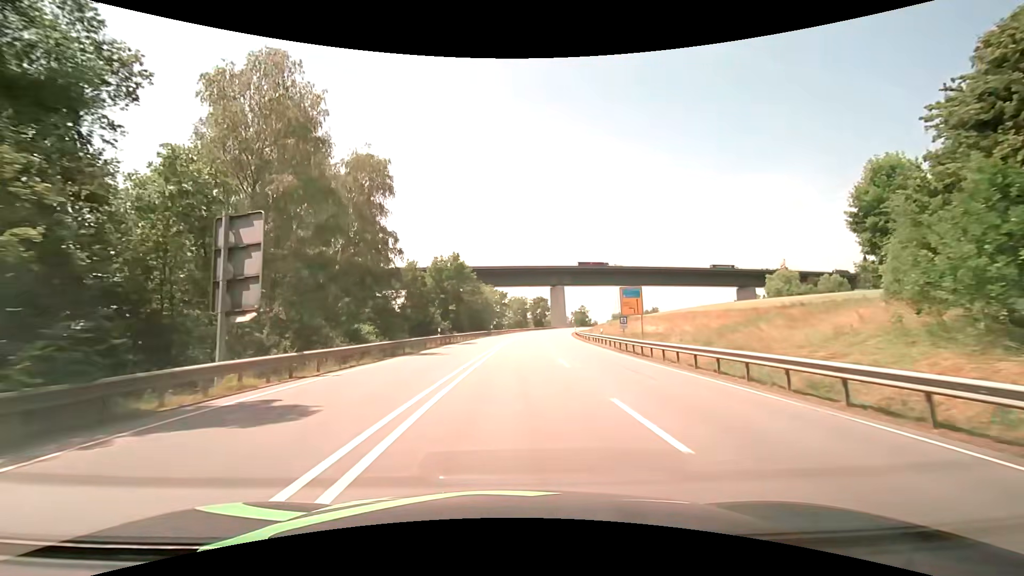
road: primary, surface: asphalt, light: Day
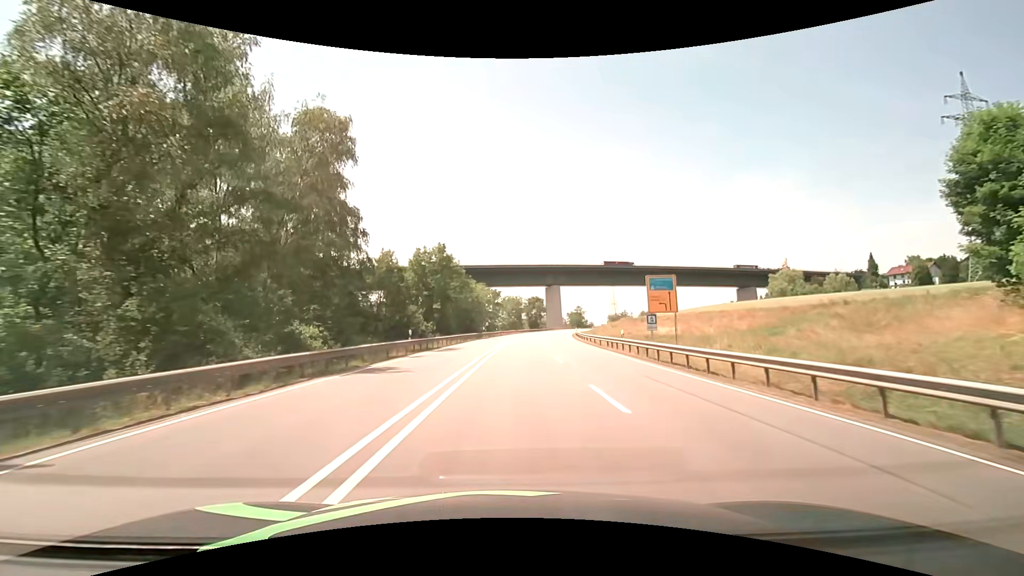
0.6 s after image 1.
(0.0, +9.3) m; 0°
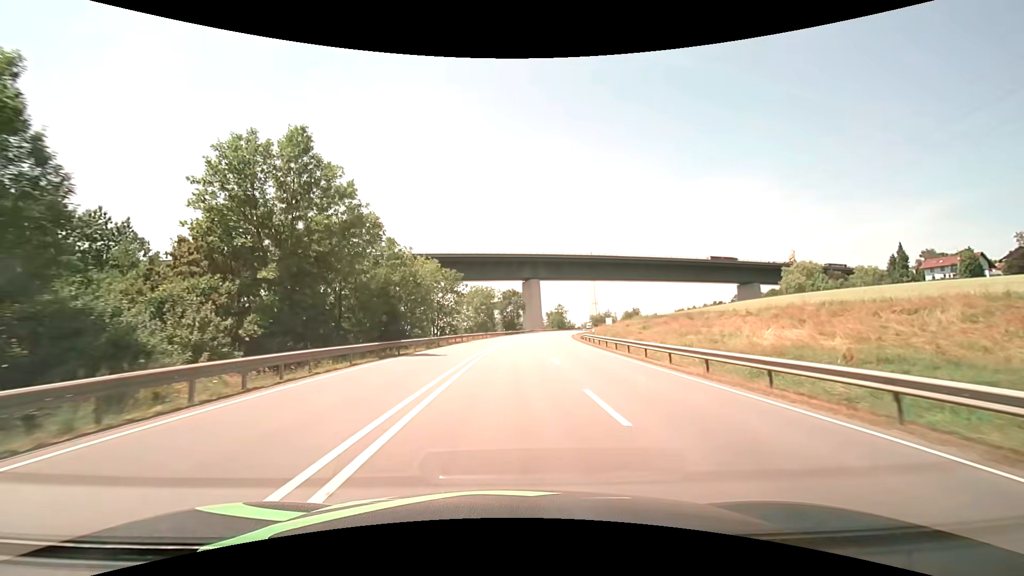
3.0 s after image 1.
(+1.1, +37.3) m; +3°
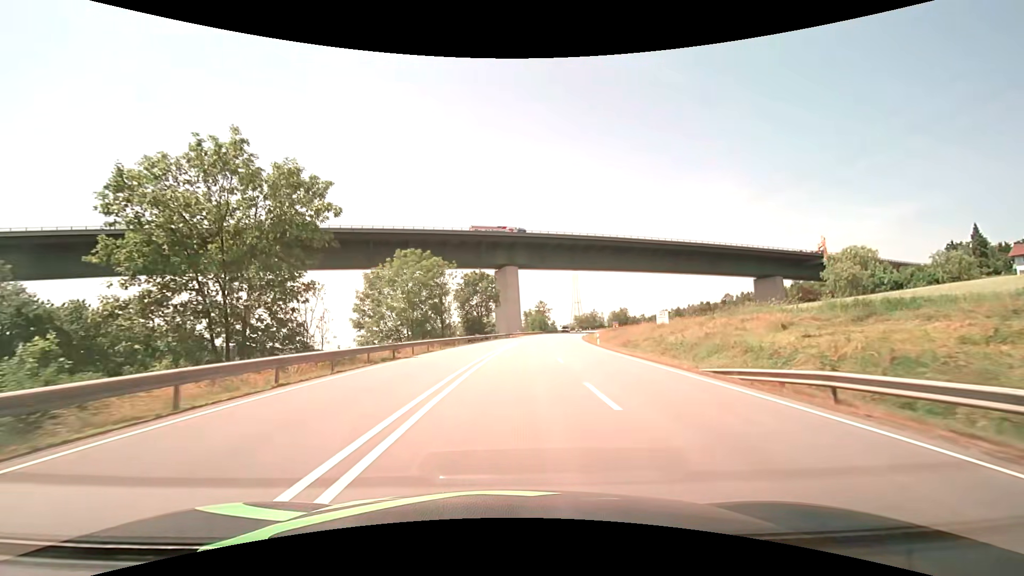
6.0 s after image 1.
(+1.3, +46.6) m; +3°
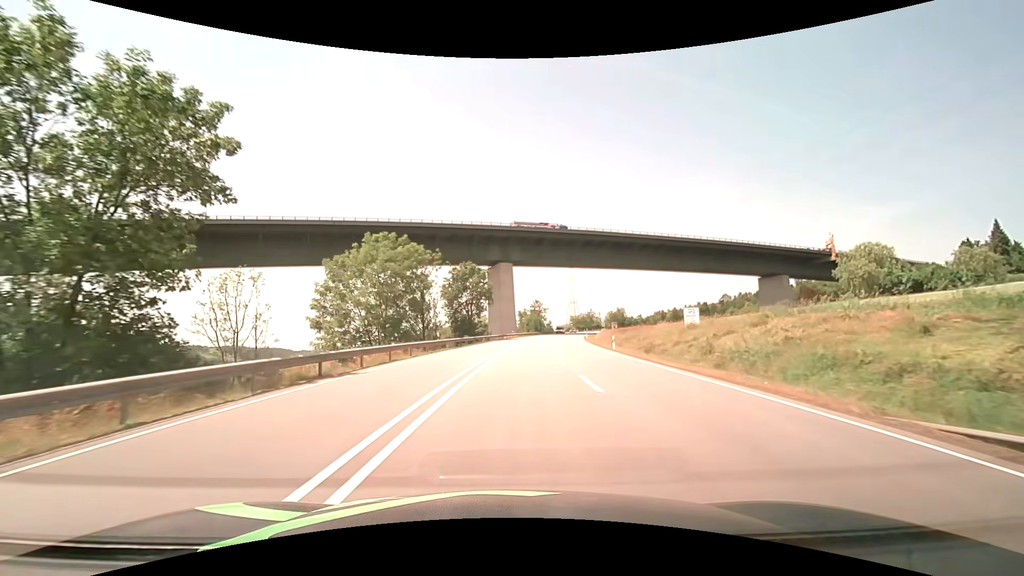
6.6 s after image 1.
(+0.1, +9.4) m; +1°
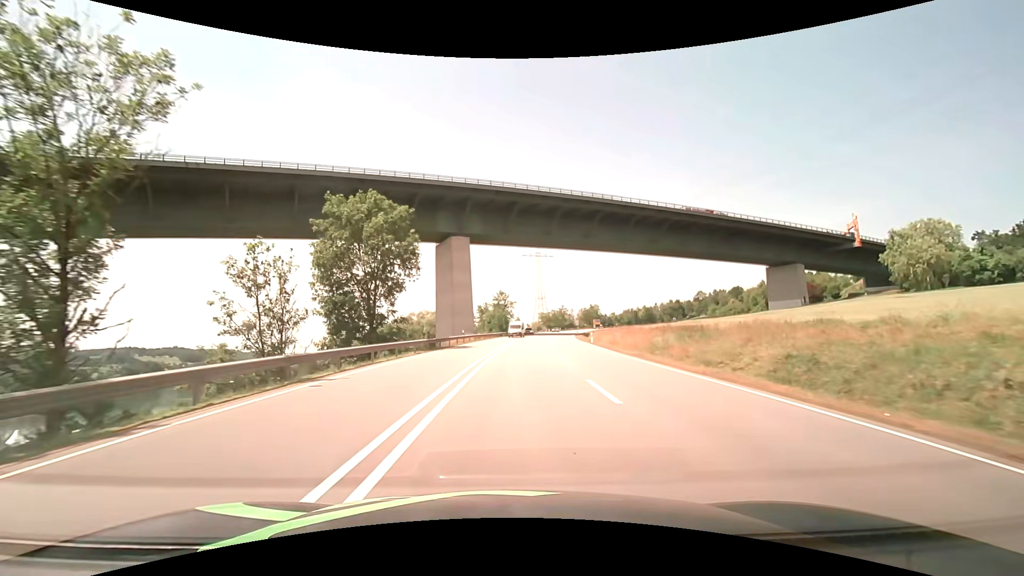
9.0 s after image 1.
(+1.5, +38.0) m; +4°
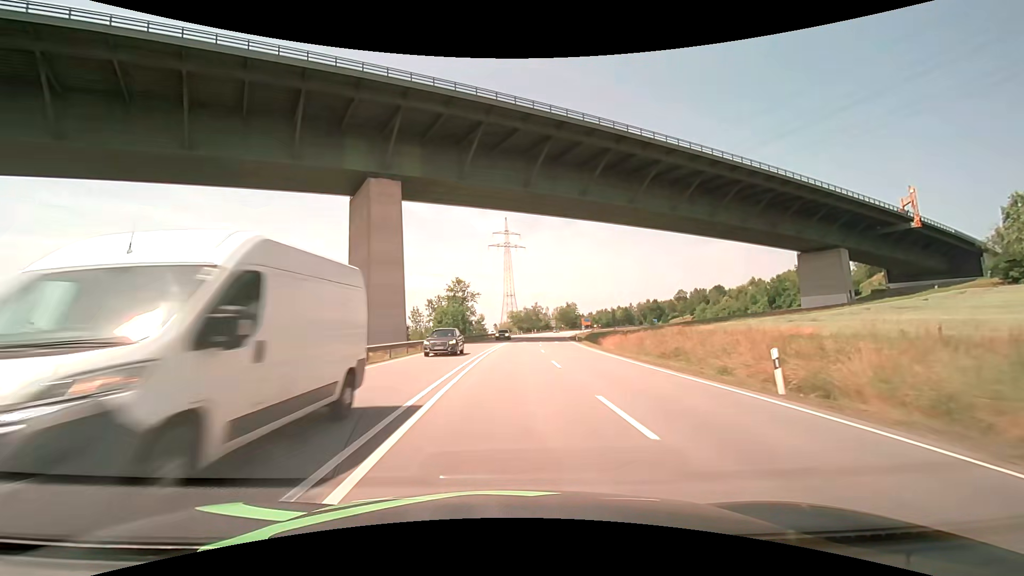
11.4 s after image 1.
(+1.3, +39.0) m; +4°
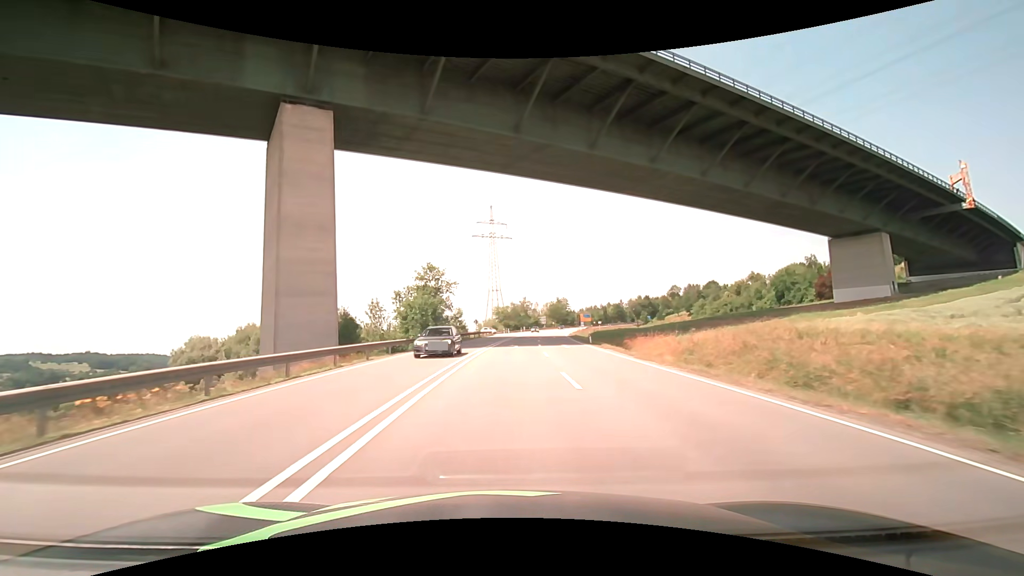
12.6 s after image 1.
(+0.2, +19.3) m; +1°
(0, +10) (0, +20) (+1, +30) (+1, +40) (+2, +50) (+2, +60) (+3, +70) (+4, +80) (+5, +90) (+7, +100) m
